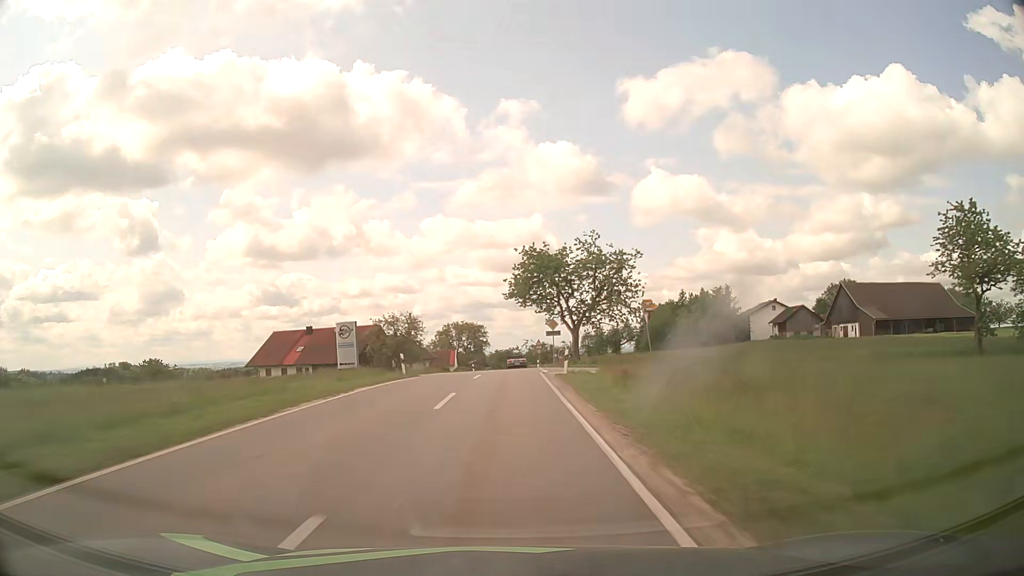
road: tertiary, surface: asphalt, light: Day
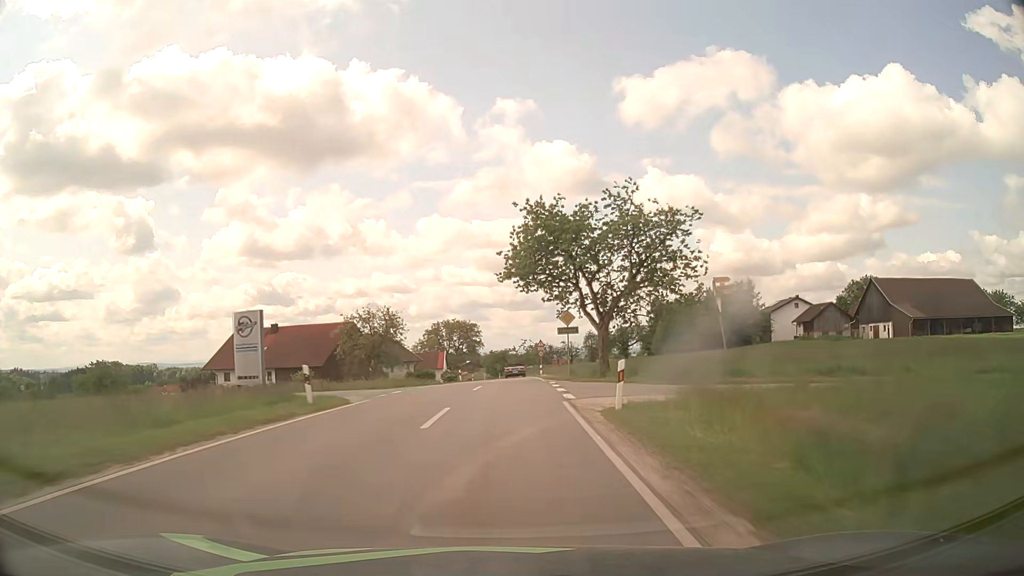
(0.0, +14.1) m; 0°
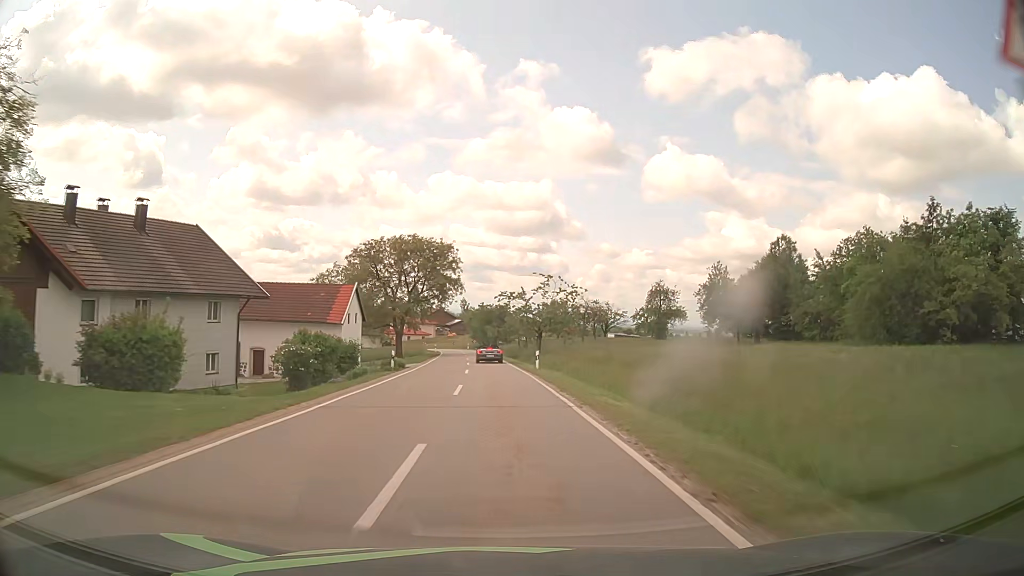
(+0.3, +66.0) m; 0°
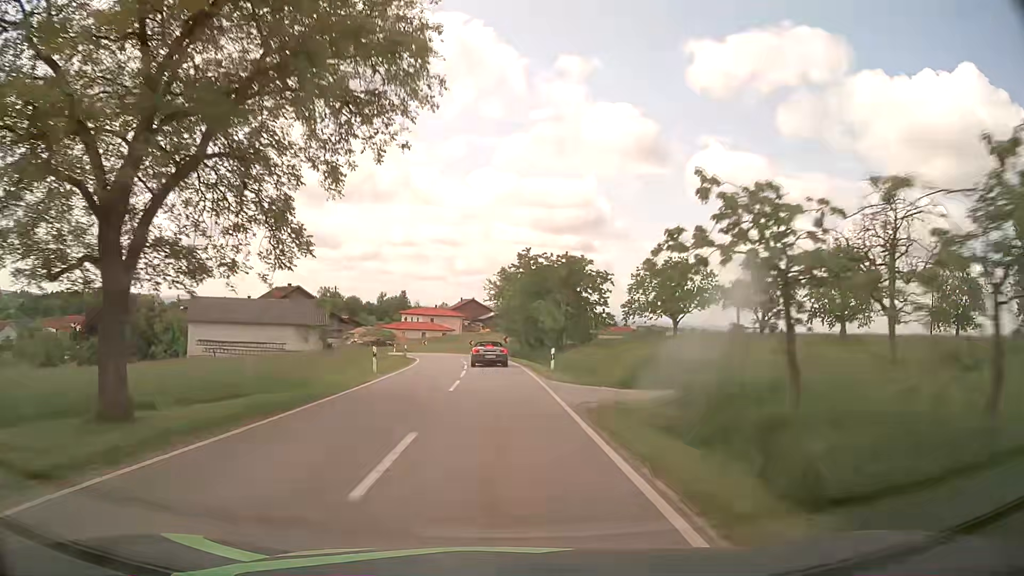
(-1.9, +59.0) m; -4°
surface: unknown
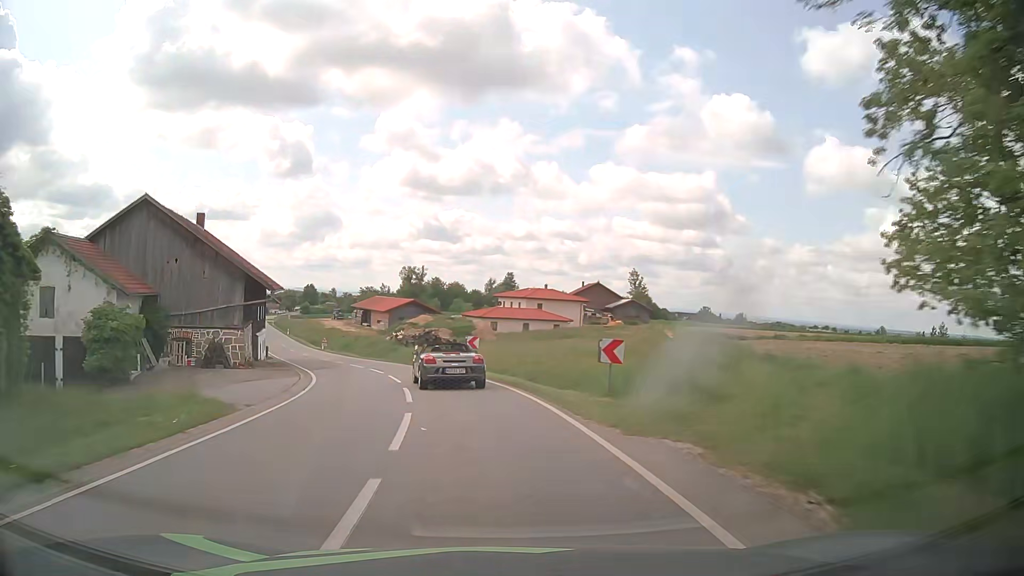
(-2.4, +50.4) m; -10°
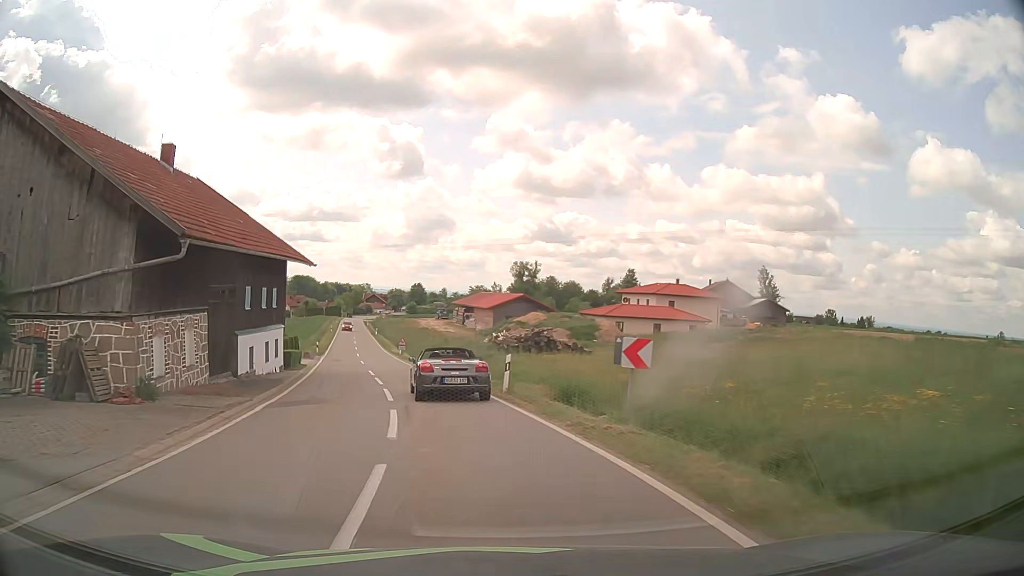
(-1.4, +16.9) m; -10°
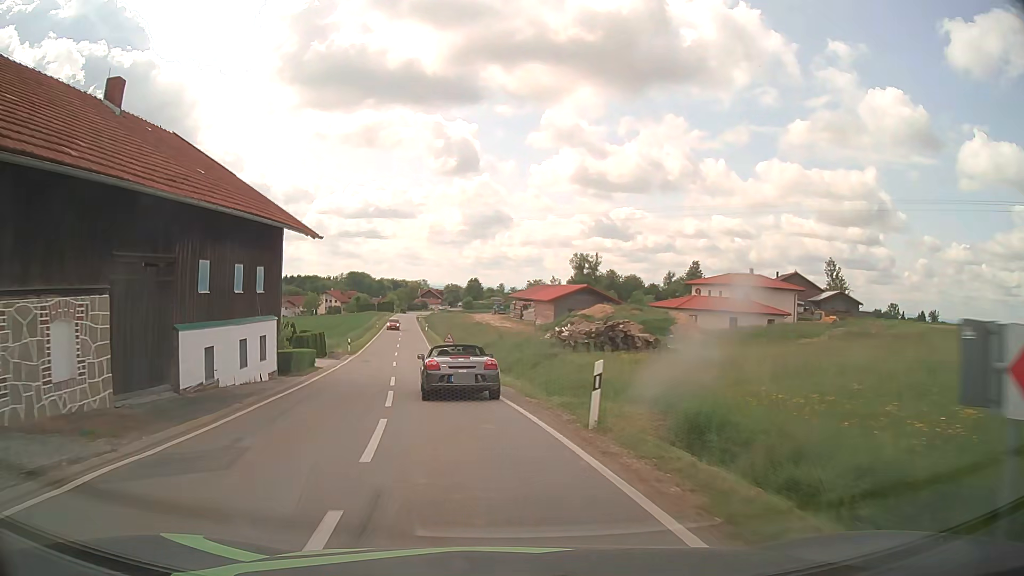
(-0.3, +8.2) m; -5°
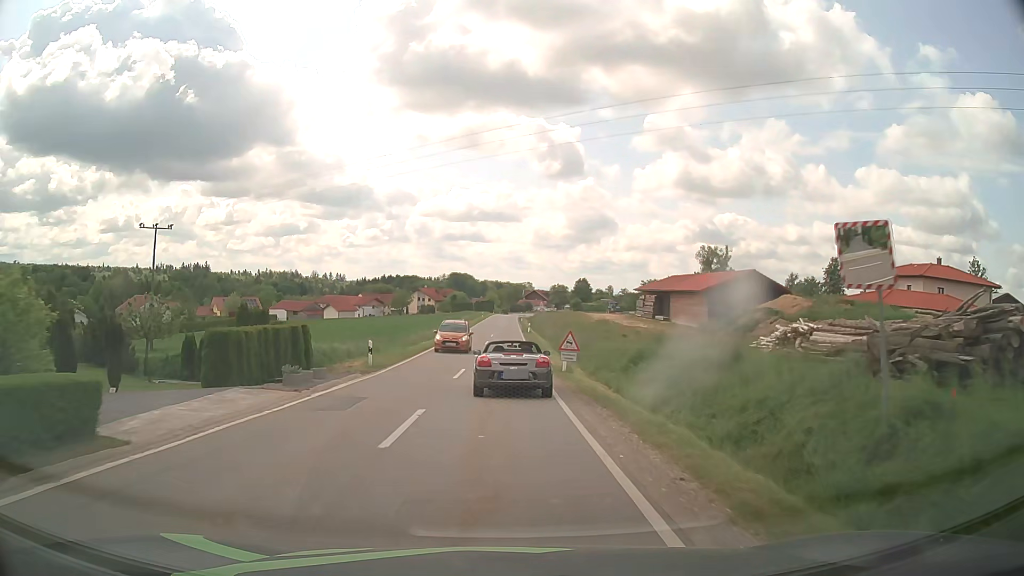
(-2.4, +23.4) m; -9°
(0, +10) (0, +20) (0, +30) (0, +40) (0, +50) (0, +60) (0, +70) (0, +80) (0, +90) (+1, +100) m
